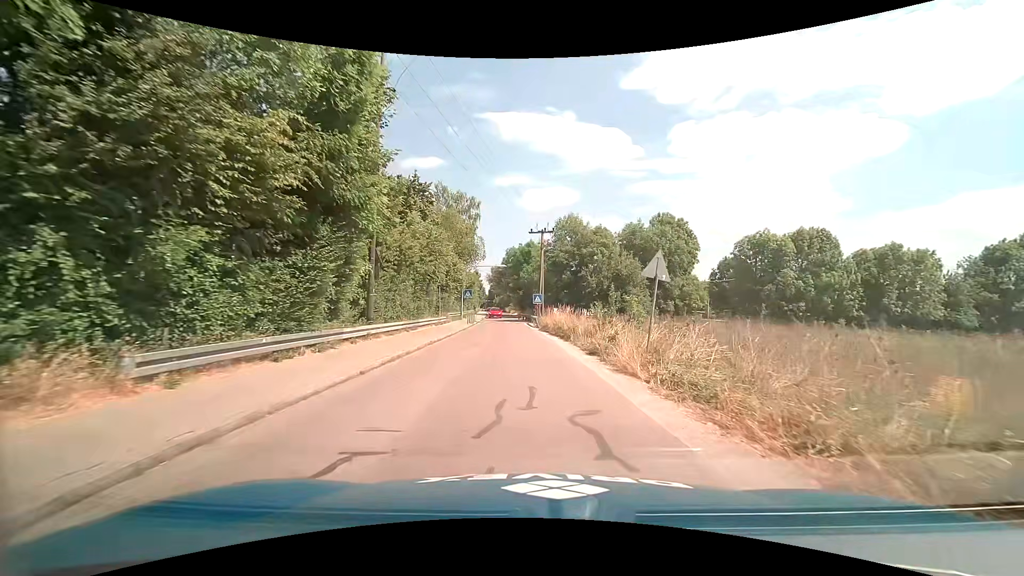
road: unclassified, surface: asphalt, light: Day
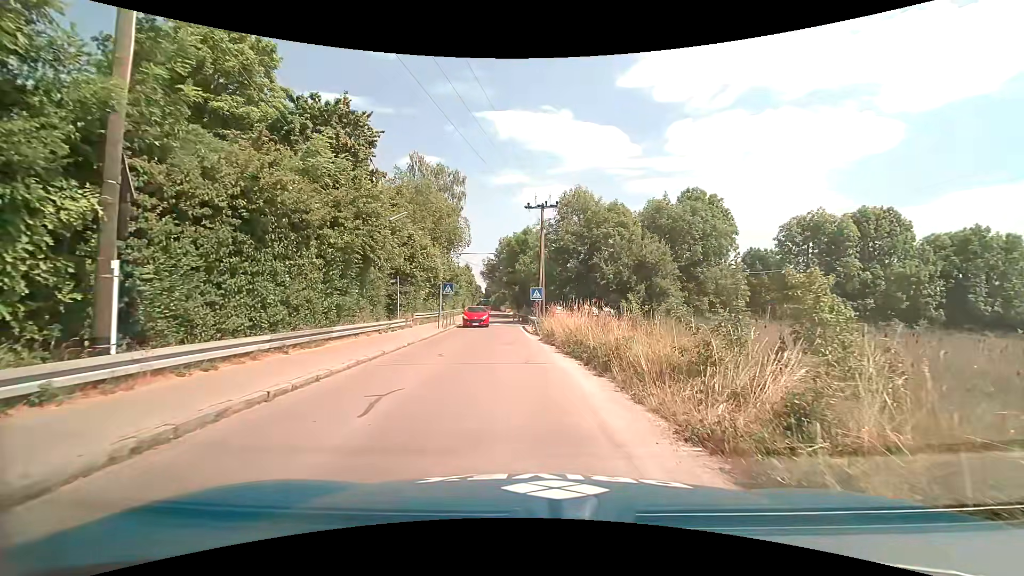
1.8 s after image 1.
(+0.1, +10.9) m; 0°
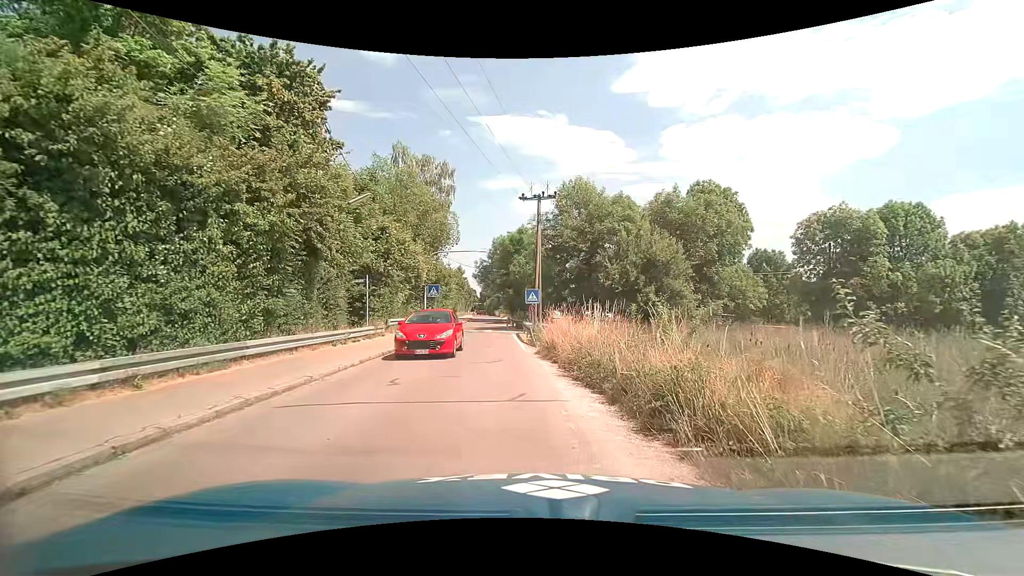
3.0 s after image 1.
(0.0, +4.3) m; 0°
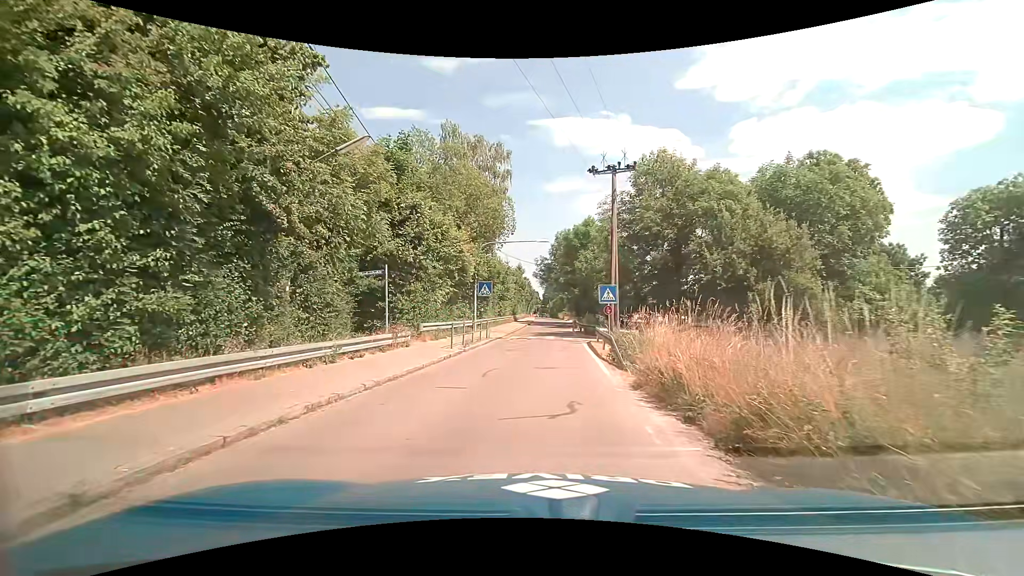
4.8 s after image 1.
(-0.2, +6.8) m; -6°
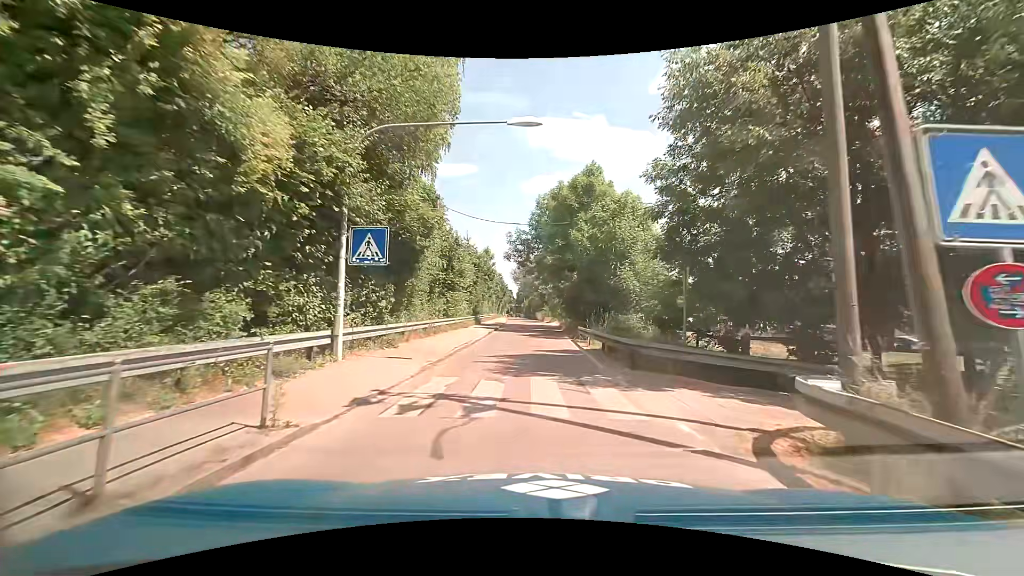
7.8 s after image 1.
(+0.3, +20.2) m; +3°
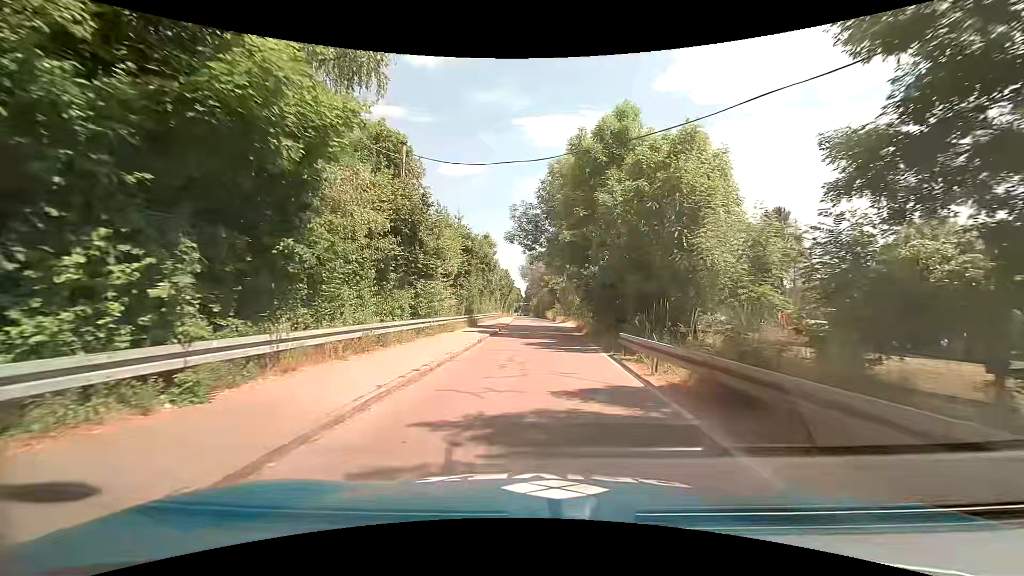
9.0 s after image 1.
(-0.1, +9.8) m; -1°
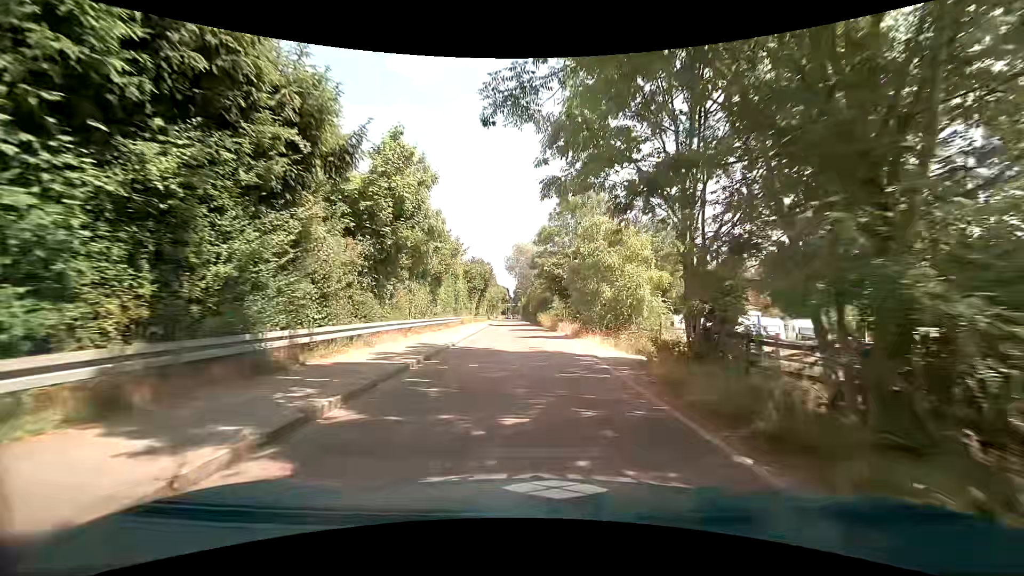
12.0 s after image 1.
(+0.4, +27.0) m; +2°
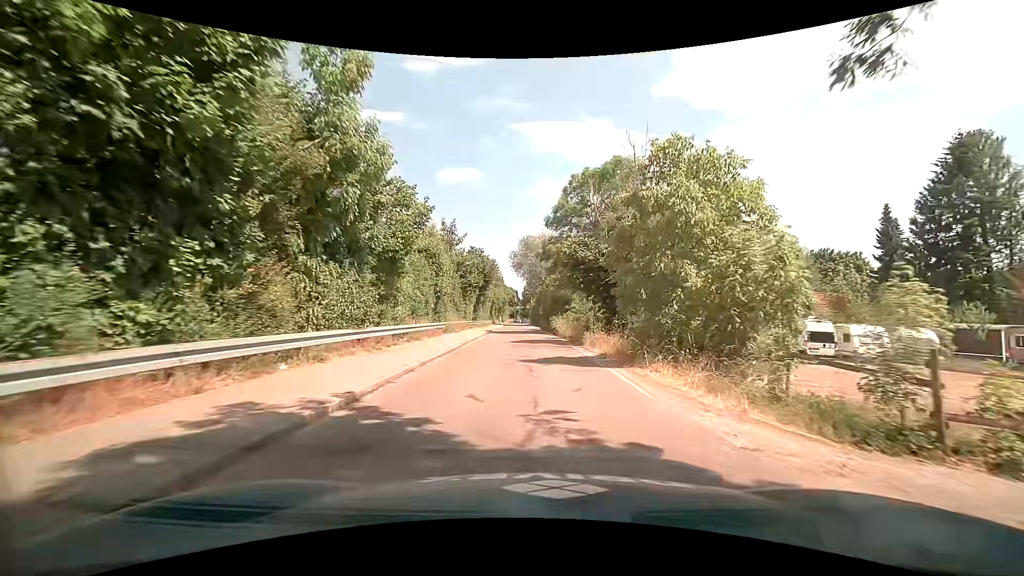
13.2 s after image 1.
(-0.3, +11.7) m; -2°
